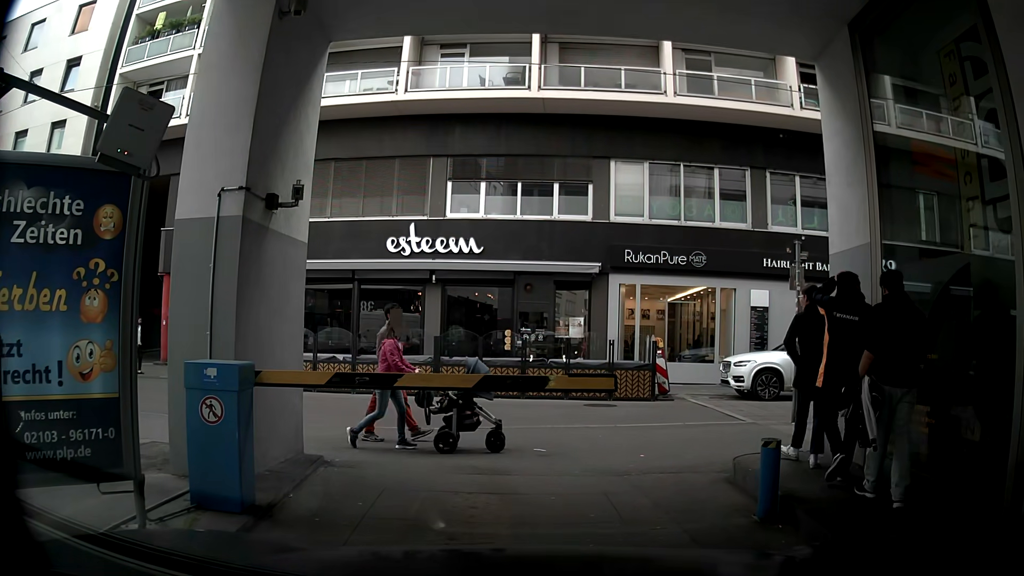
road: service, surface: asphalt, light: Day
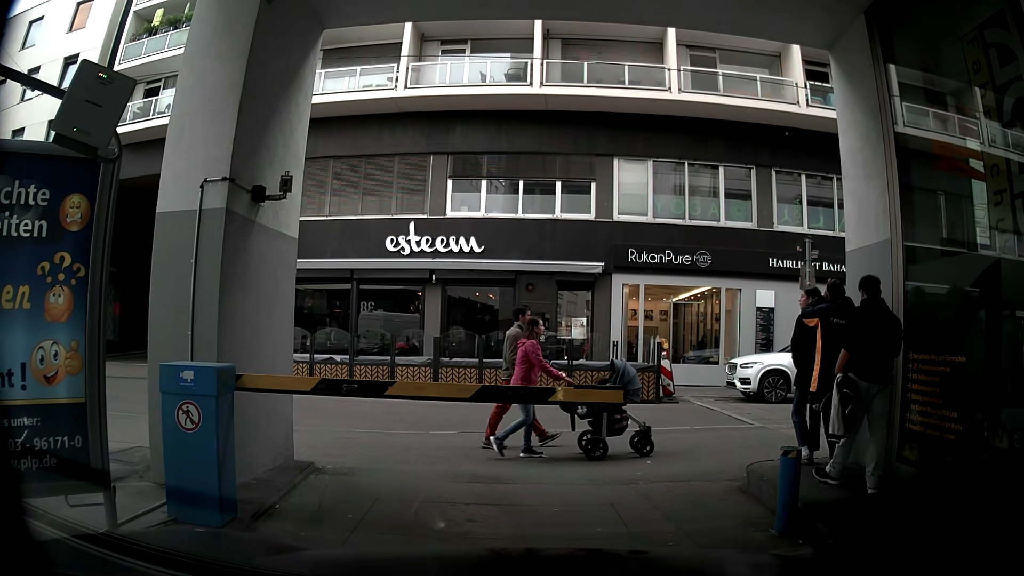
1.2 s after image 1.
(0.0, +0.4) m; 0°
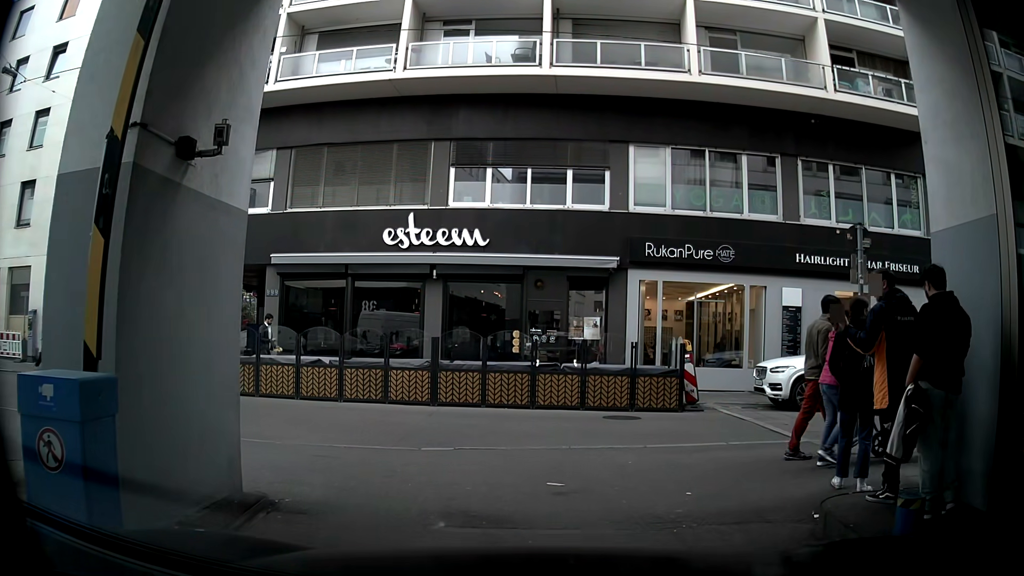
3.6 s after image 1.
(0.0, +1.6) m; 0°
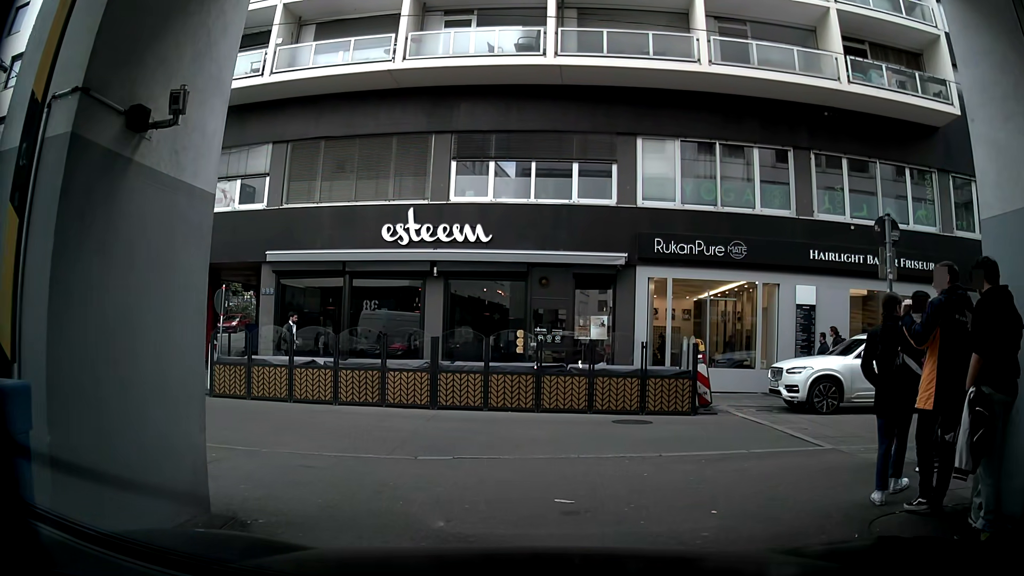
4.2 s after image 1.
(0.0, +0.7) m; 0°
